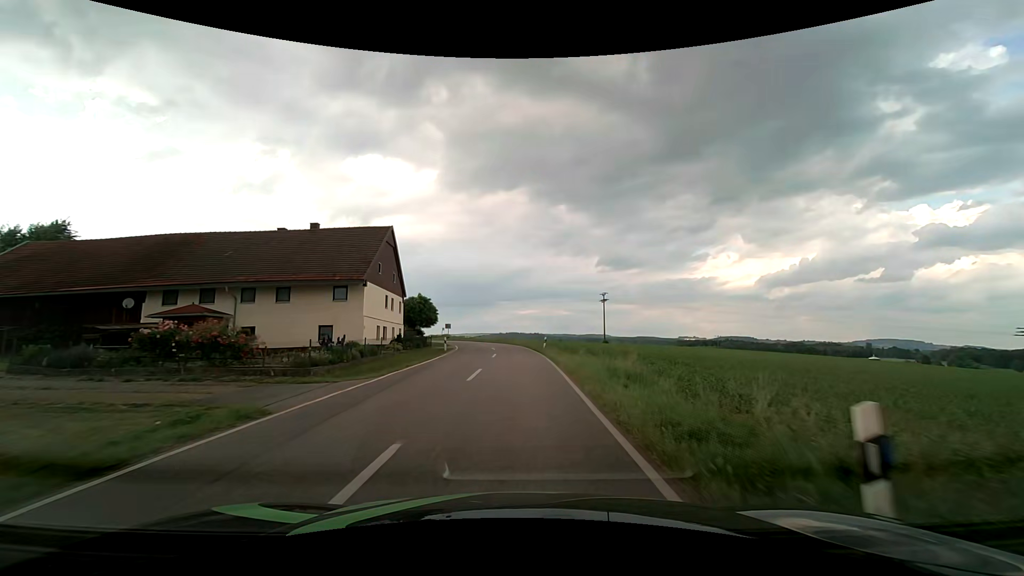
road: tertiary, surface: asphalt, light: Day
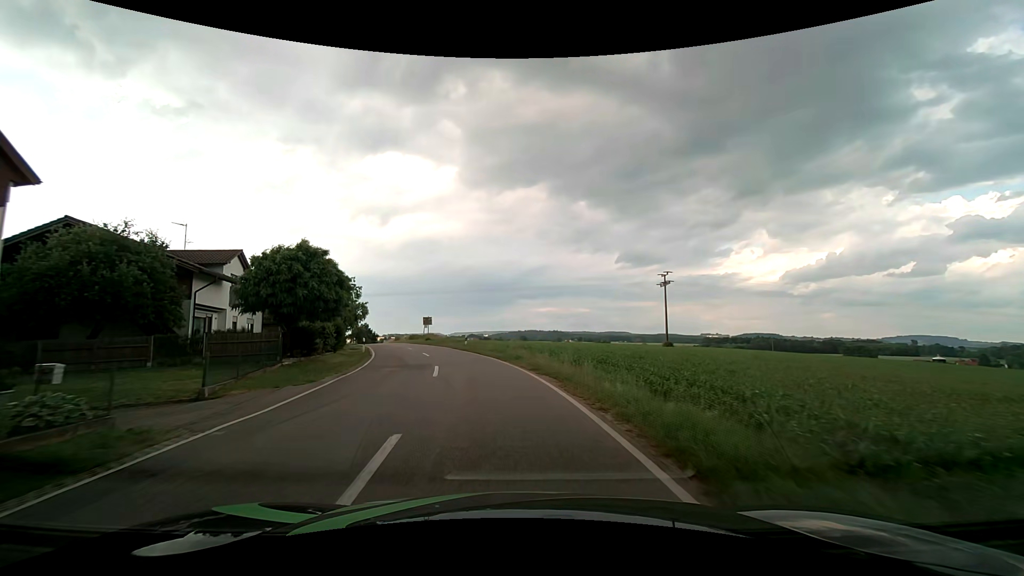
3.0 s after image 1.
(-0.3, +35.2) m; -2°
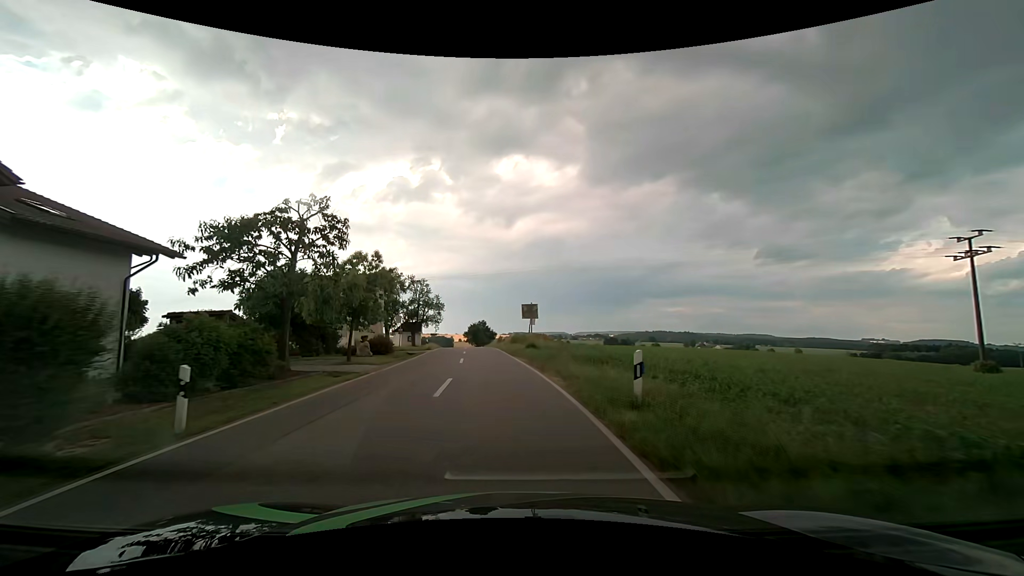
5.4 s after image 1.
(-3.3, +27.7) m; -15°
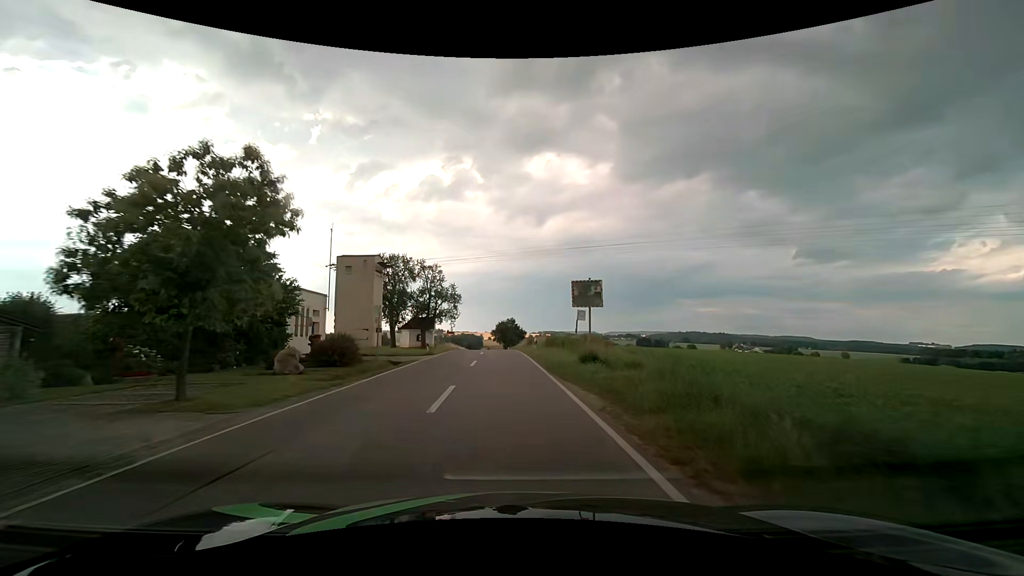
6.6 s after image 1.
(-0.4, +13.8) m; -3°
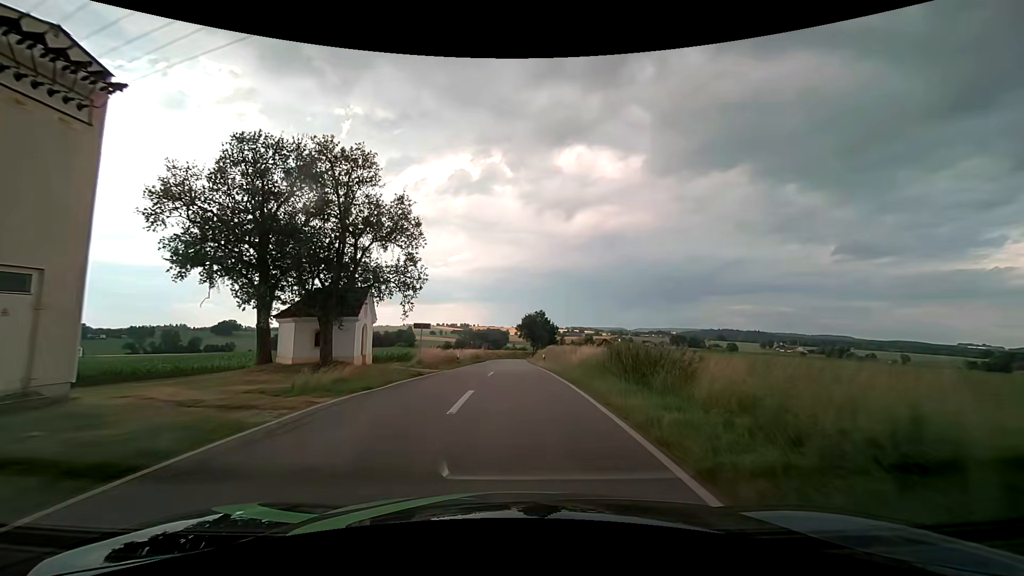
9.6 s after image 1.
(-1.4, +35.7) m; -3°
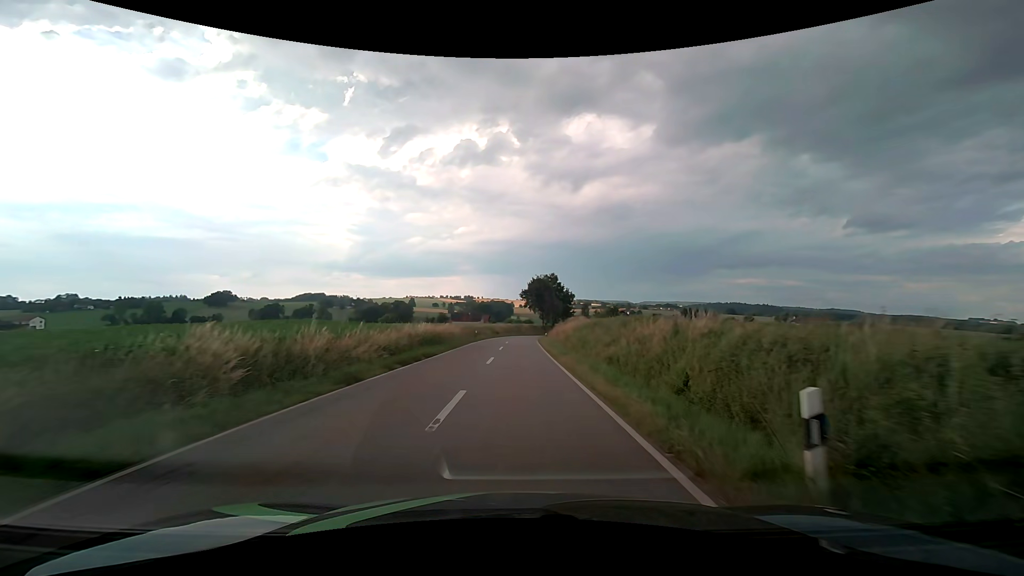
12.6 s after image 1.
(0.0, +37.5) m; 0°
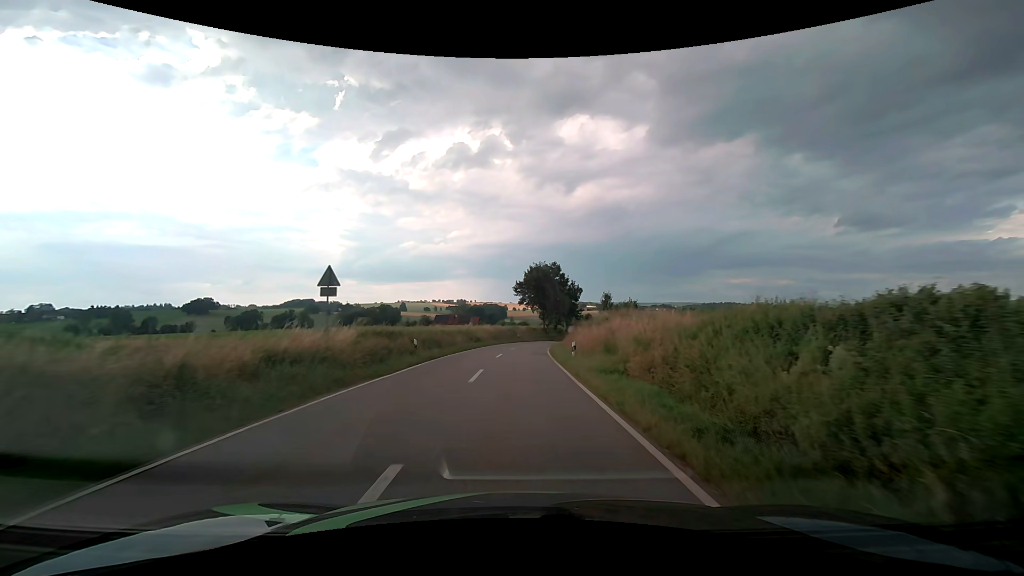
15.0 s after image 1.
(+0.1, +29.4) m; +1°
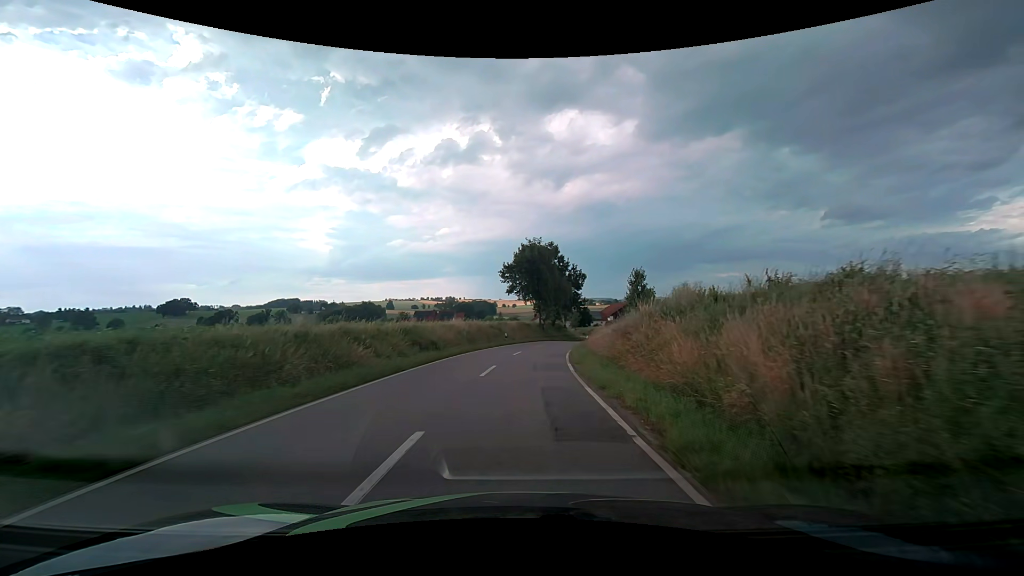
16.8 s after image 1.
(+0.2, +22.3) m; +1°
(0, +10) (0, +20) (+1, +30) (+2, +40) (+5, +50) (+7, +59) (+10, +69) (+13, +79) (+15, +88) (+17, +98) m
